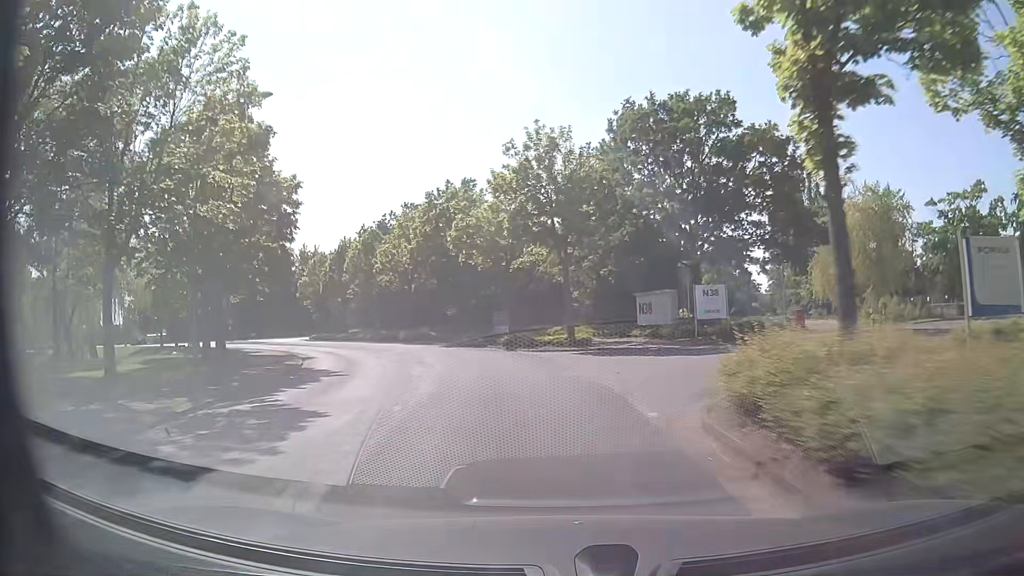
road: tertiary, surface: asphalt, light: Day
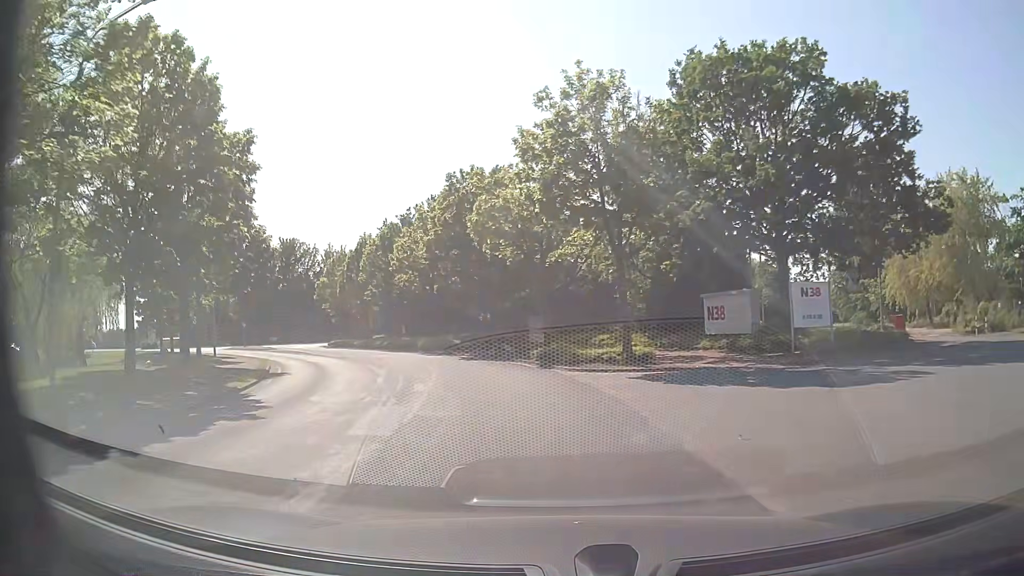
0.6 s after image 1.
(-0.2, +7.7) m; -4°
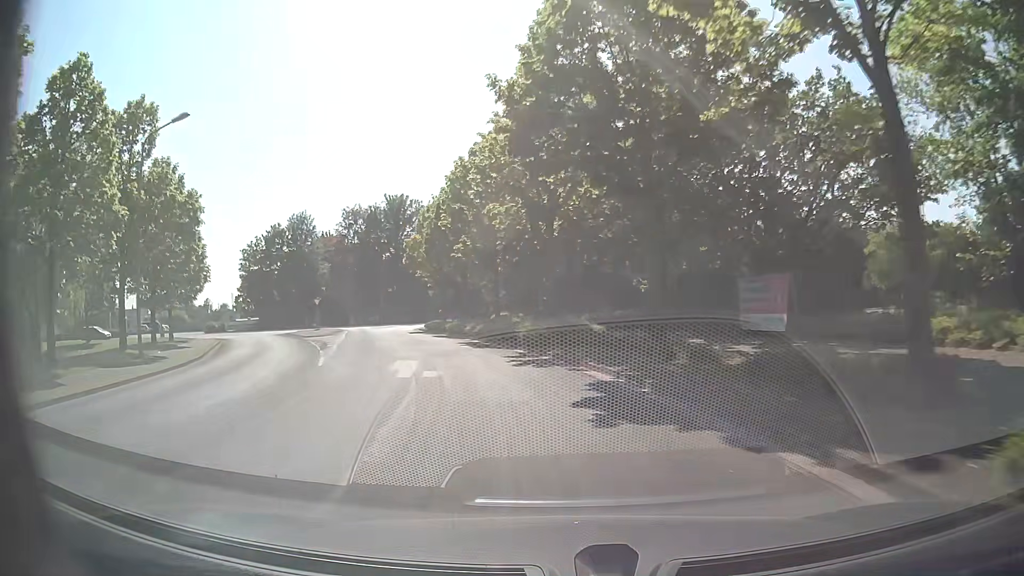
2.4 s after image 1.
(-2.2, +22.9) m; -13°
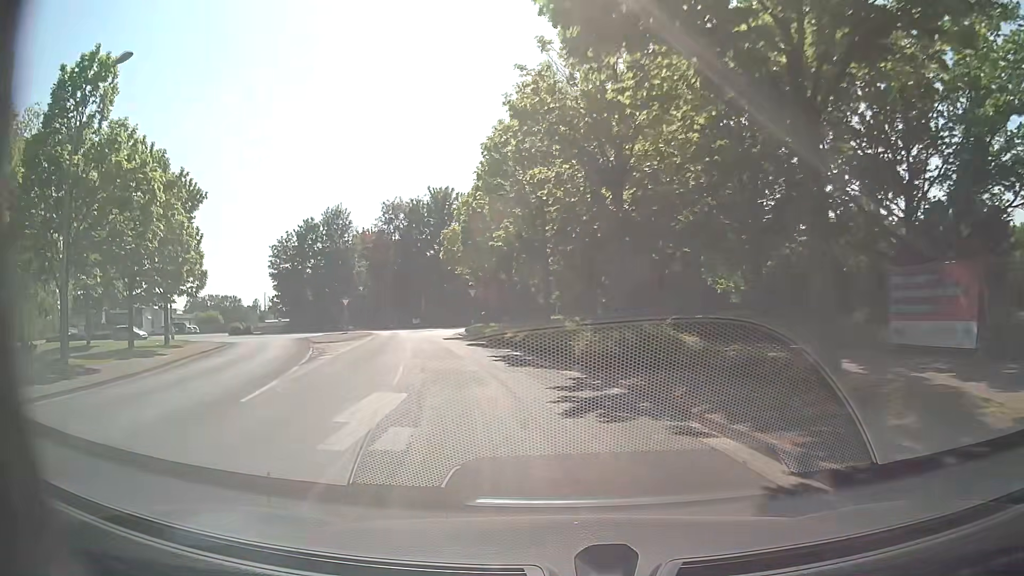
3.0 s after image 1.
(-0.3, +7.4) m; -5°
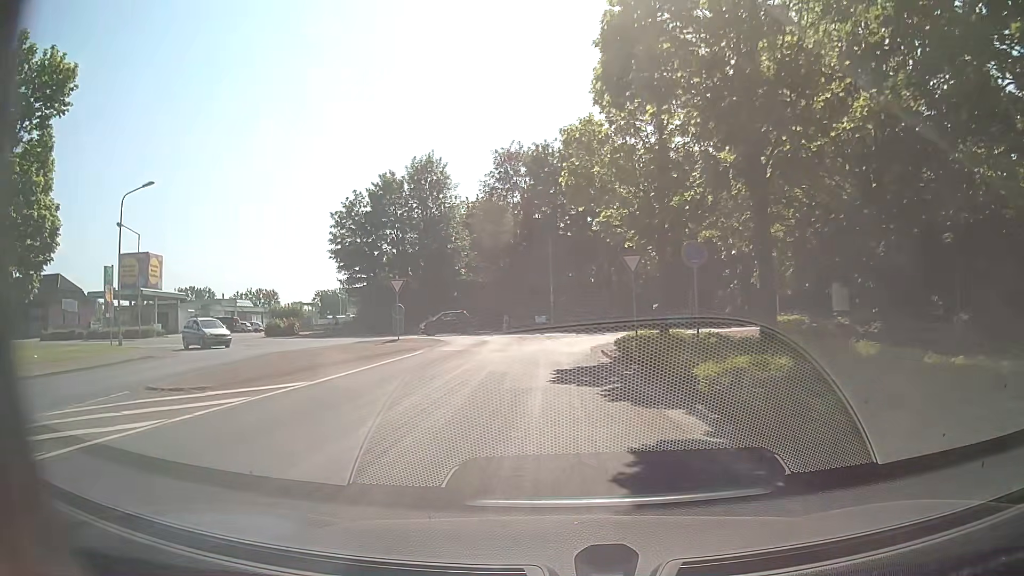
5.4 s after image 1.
(-3.3, +25.4) m; -13°
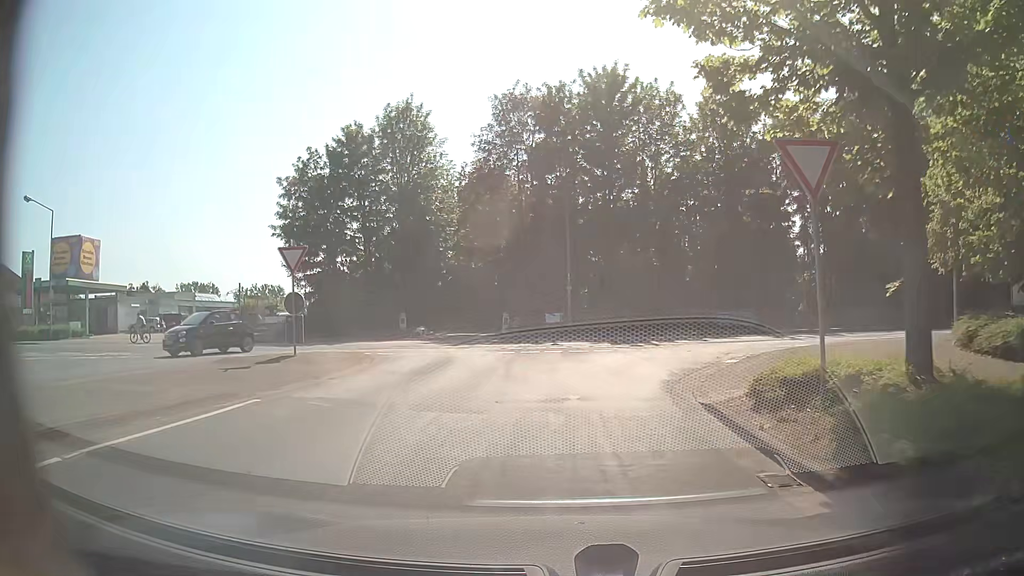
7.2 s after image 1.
(-0.1, +14.3) m; -1°
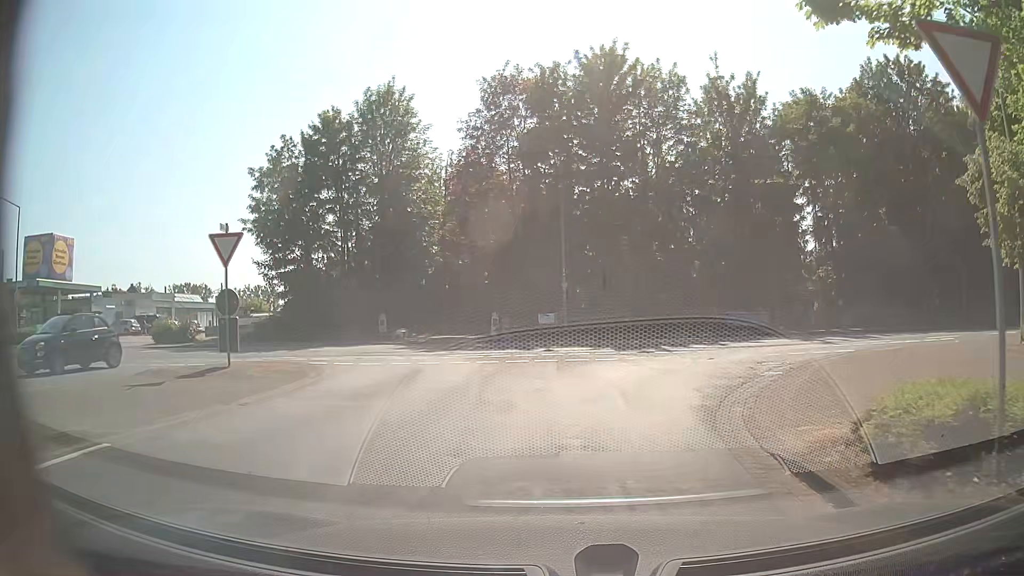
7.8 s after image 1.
(0.0, +3.4) m; 0°
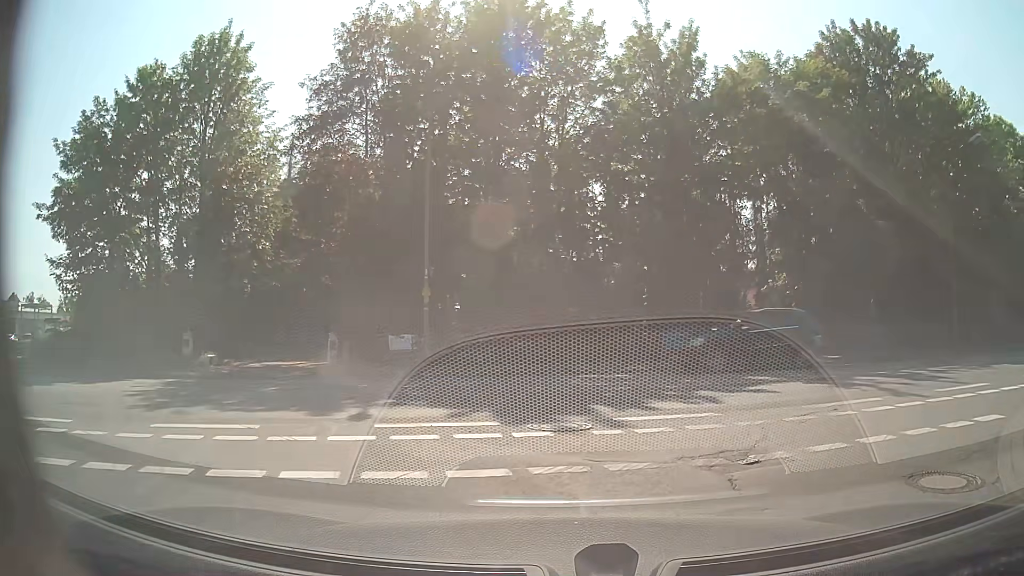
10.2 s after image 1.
(+0.5, +10.3) m; +9°
(+3, +9) (+11, +15) (+21, +18) (+30, +20) (+40, +22) (+50, +24) (+60, +27) (+69, +29) (+79, +31) (+89, +34) m
